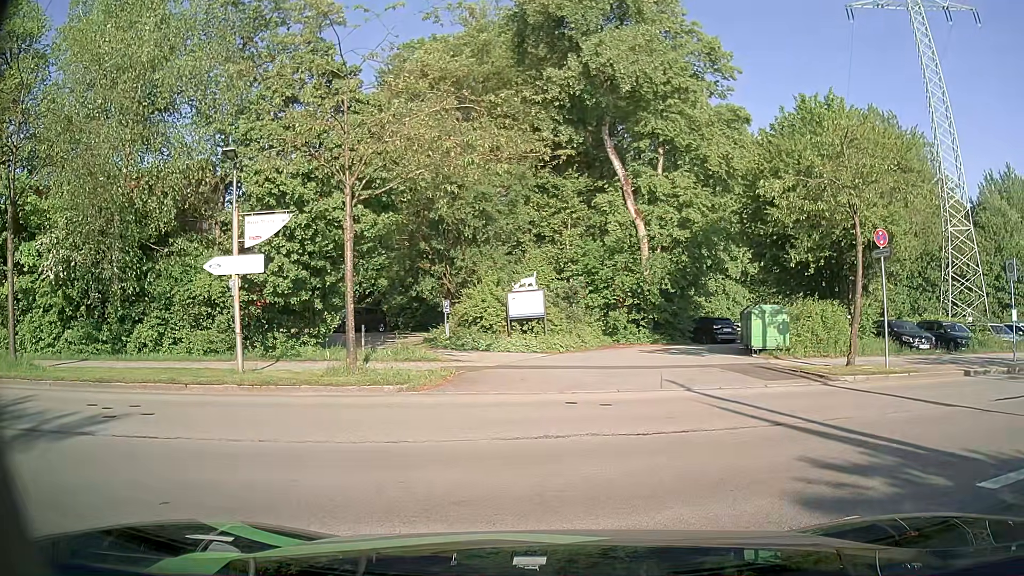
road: residential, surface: asphalt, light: Day
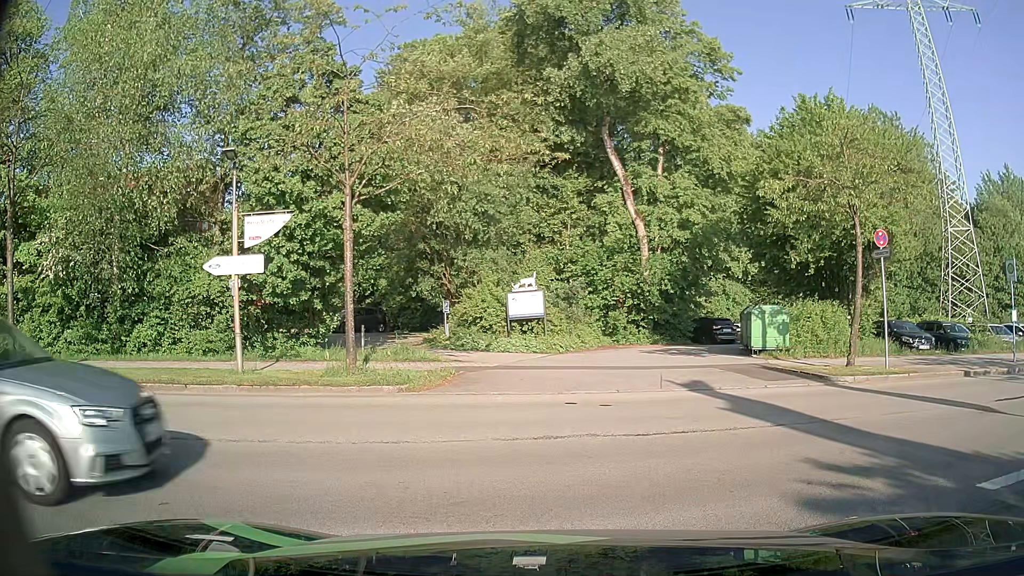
(0.0, +0.1) m; 0°
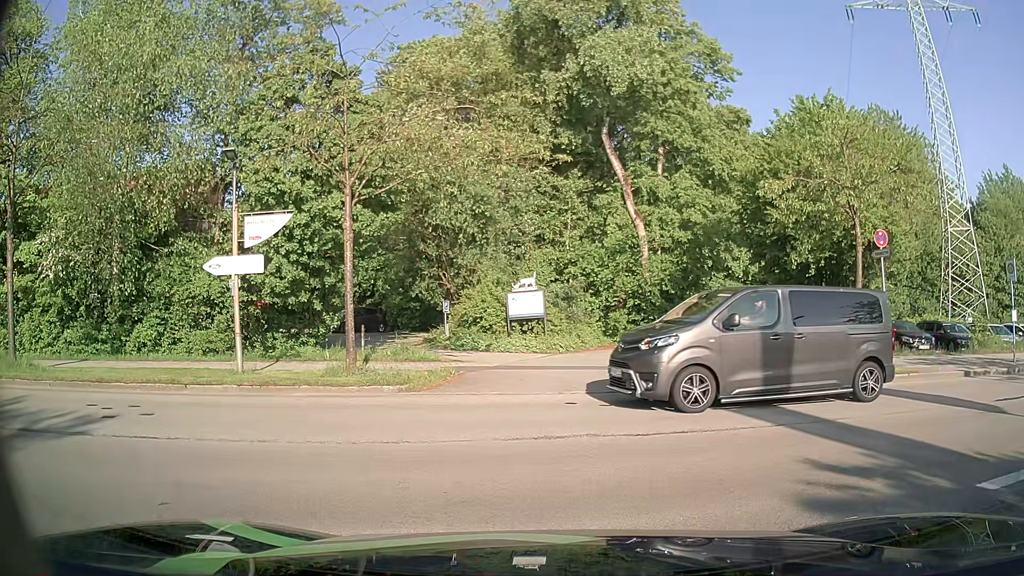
(0.0, 0.0) m; 0°
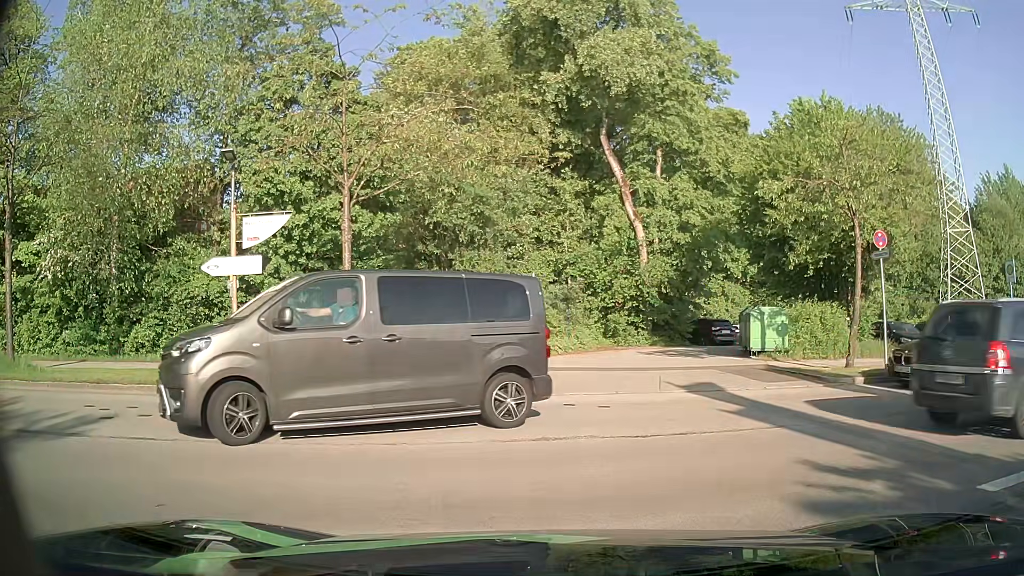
(0.0, 0.0) m; 0°
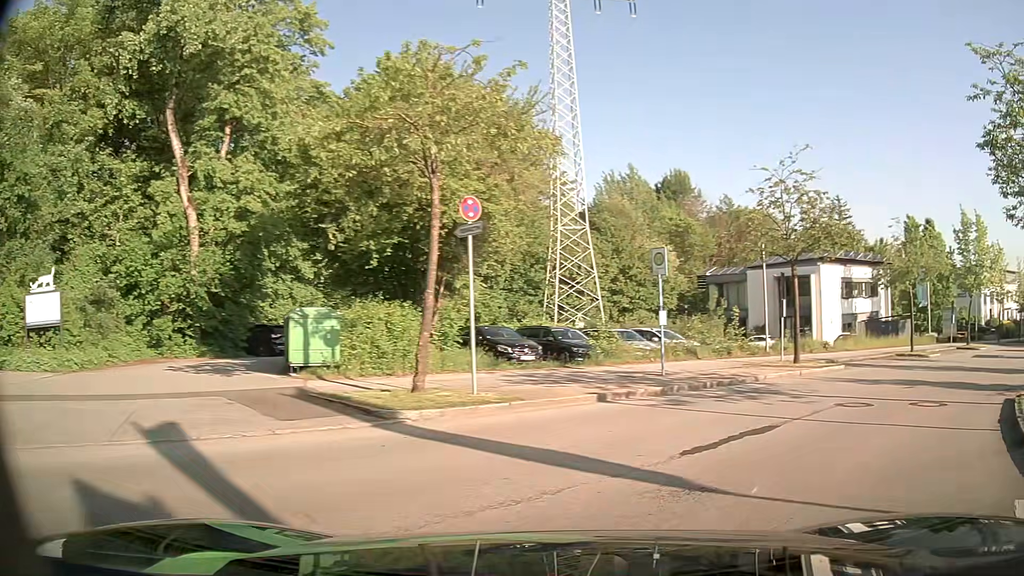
(+2.1, +4.9) m; +41°
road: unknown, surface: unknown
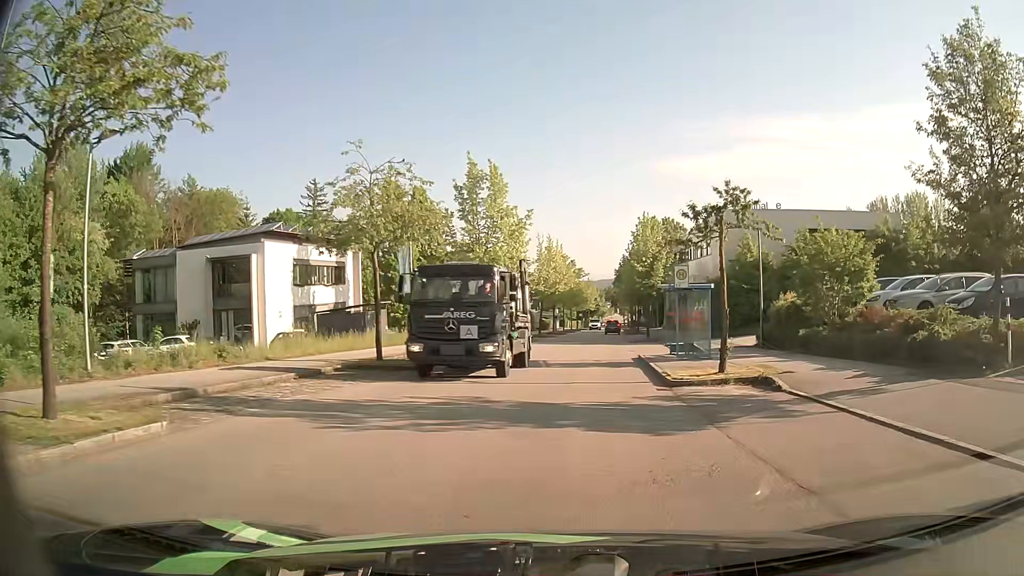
(+7.2, +12.8) m; +46°
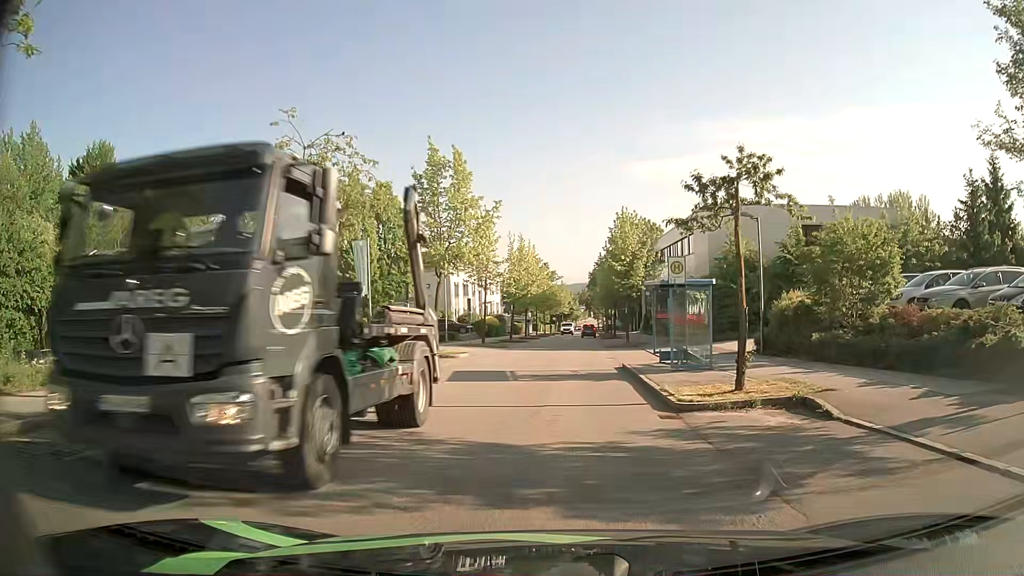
(+0.1, +3.7) m; +2°
